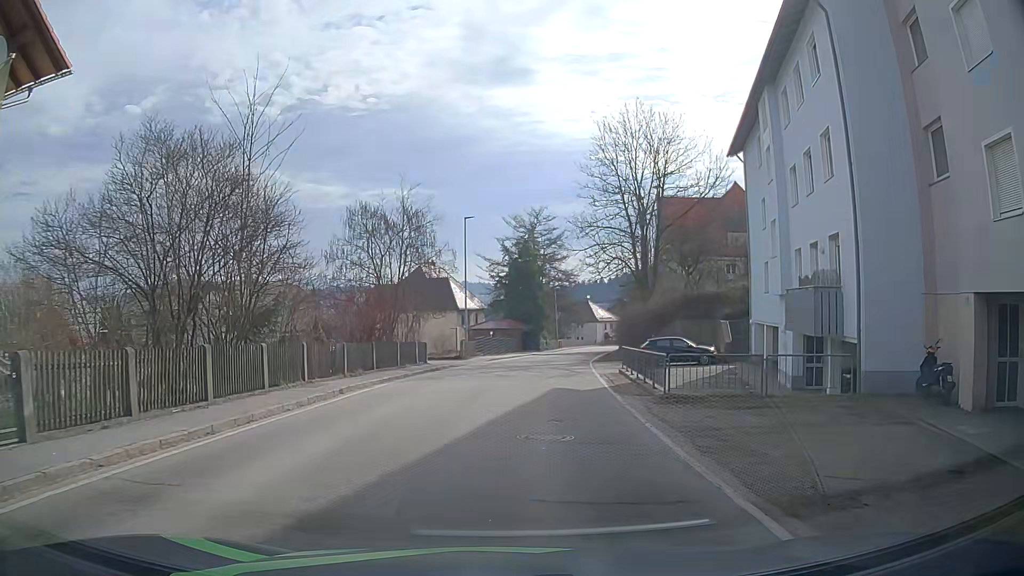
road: tertiary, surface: asphalt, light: Day
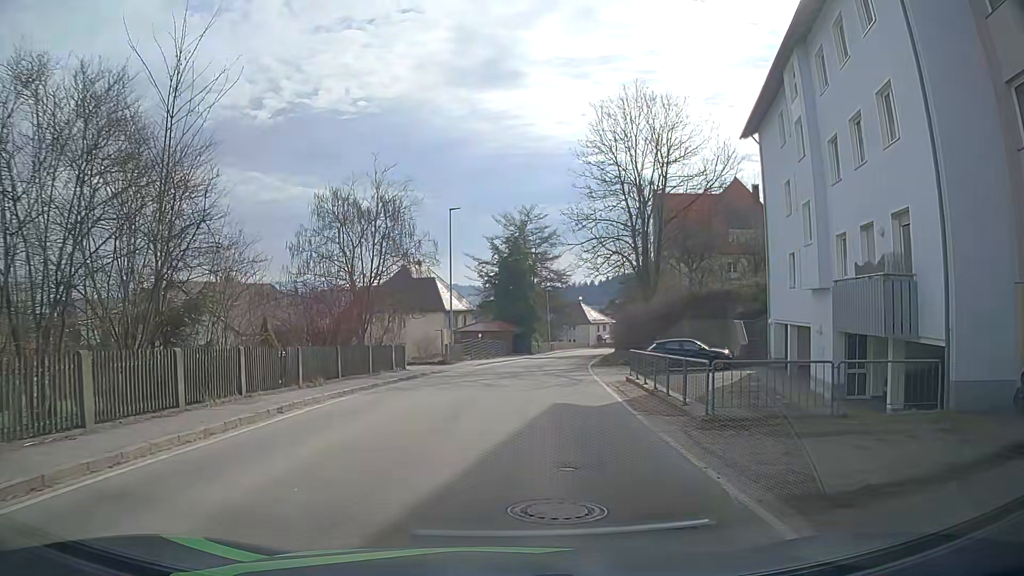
(+0.1, +3.9) m; +2°
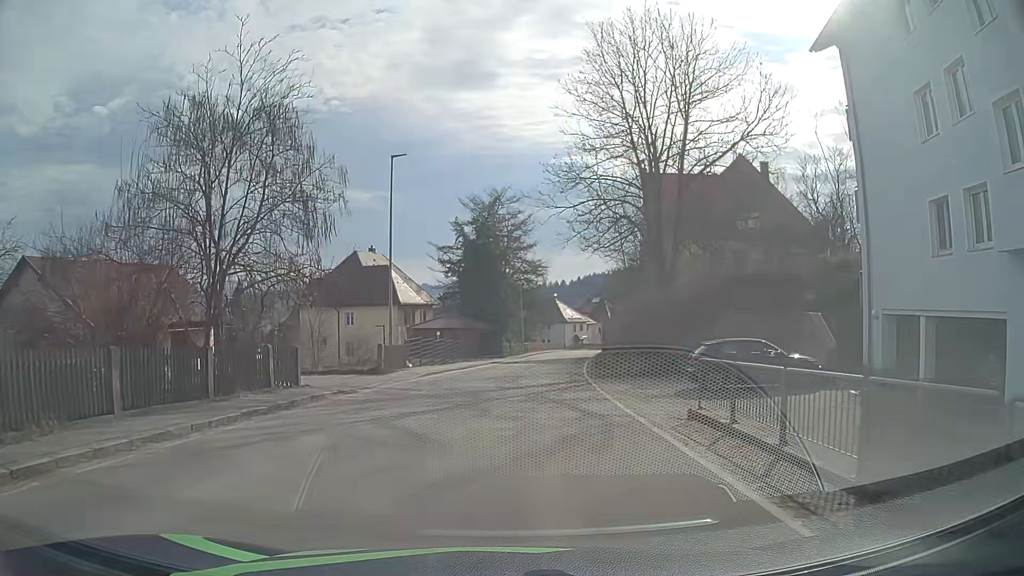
(+0.3, +11.8) m; +4°
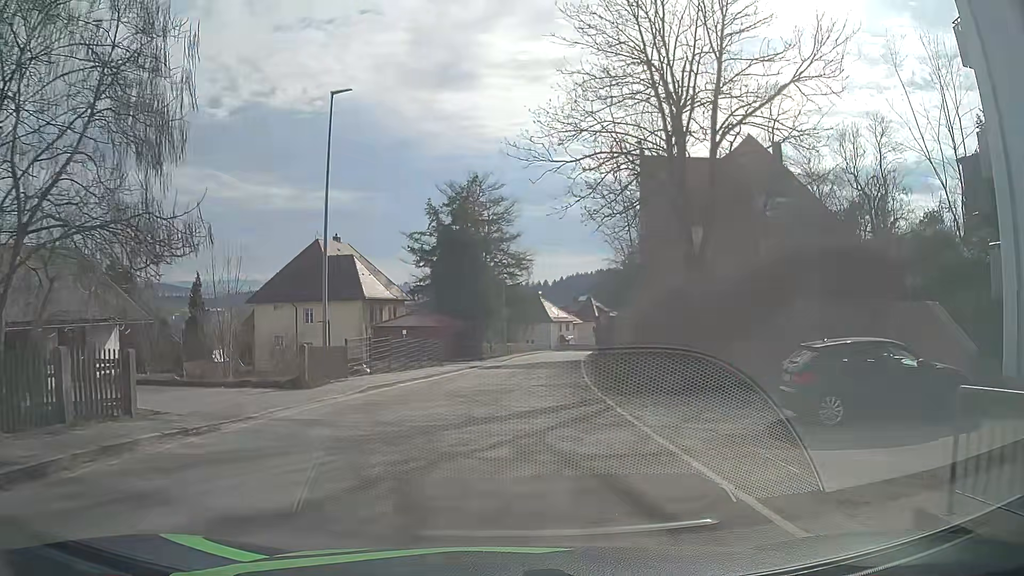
(-0.1, +8.0) m; 0°
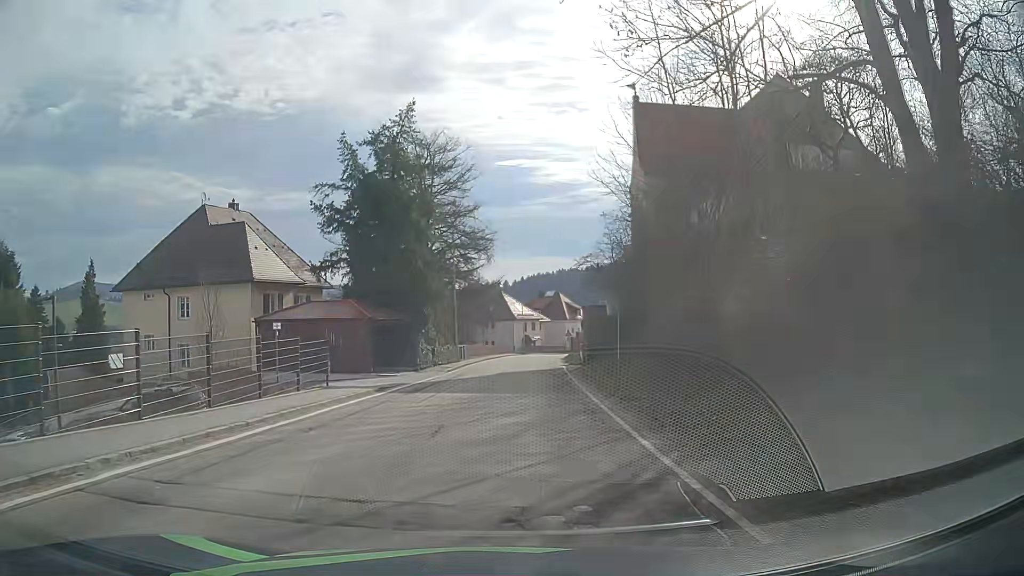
(+0.5, +16.6) m; +3°
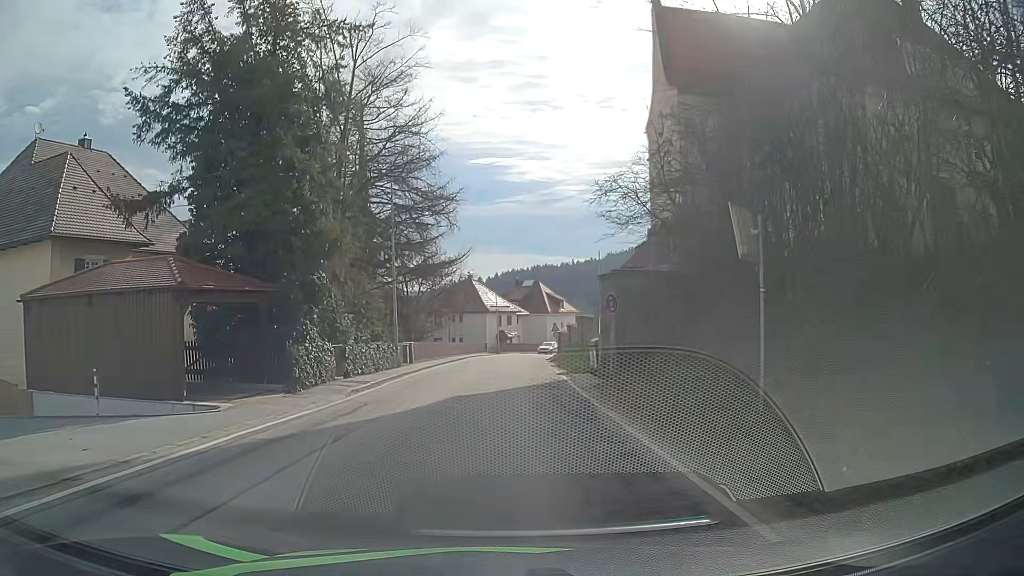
(+0.2, +16.6) m; +1°
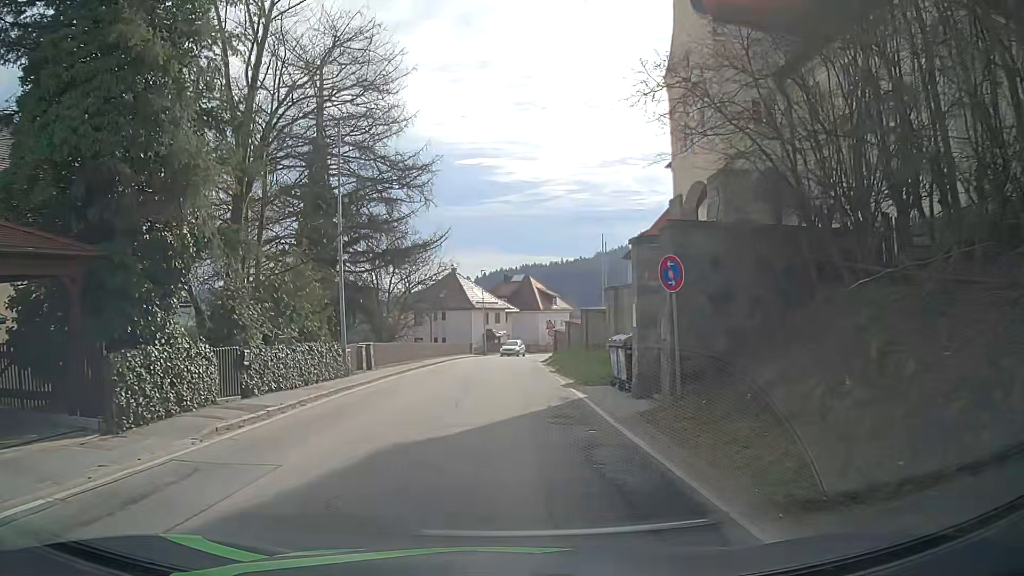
(+0.2, +8.2) m; +2°
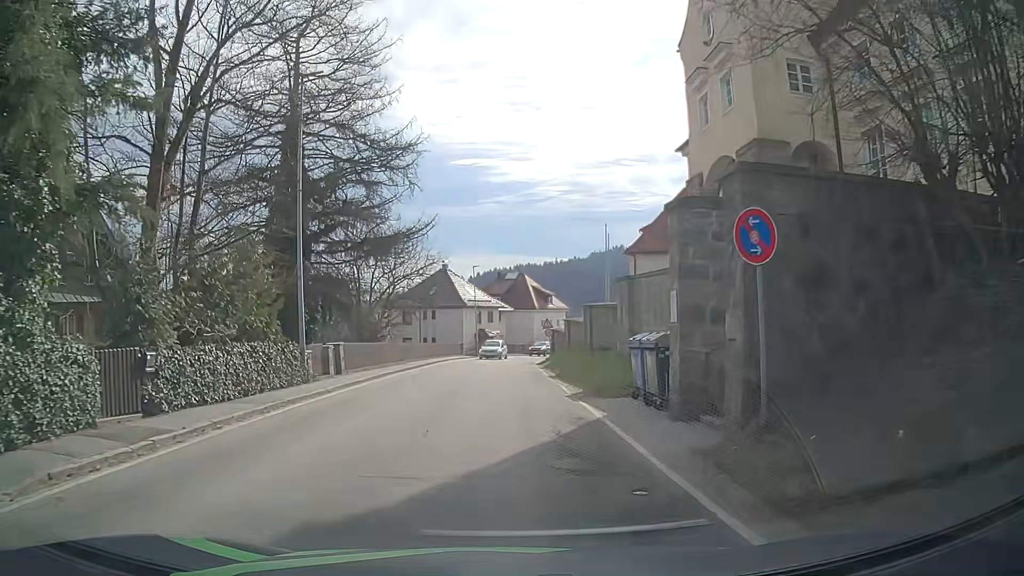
(0.0, +4.1) m; 0°
(0, +10) (0, +20) (0, +30) (0, +40) (0, +50) (+1, +60) (+4, +70) (+8, +79) (+12, +88) (+18, +96) m
